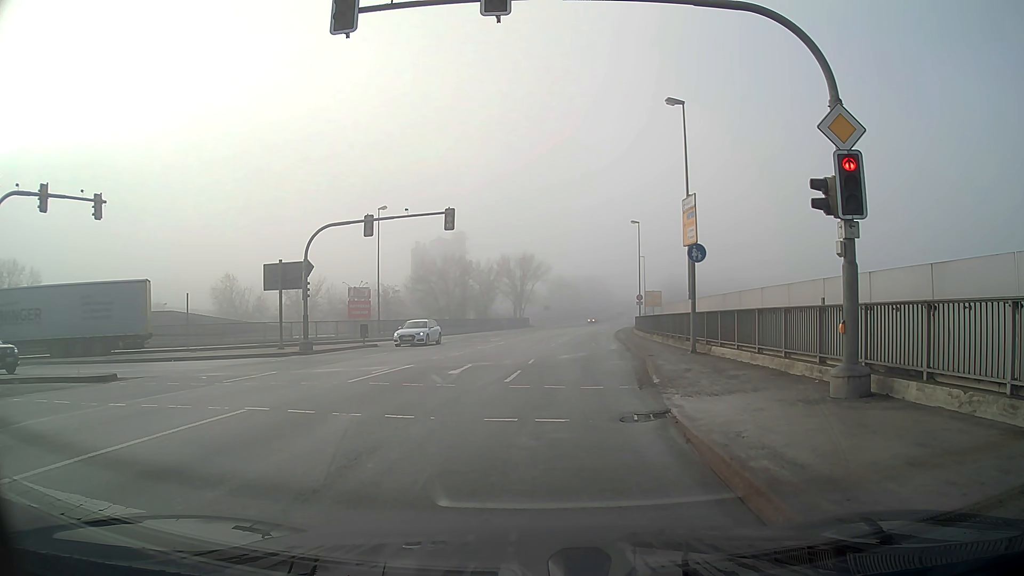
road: primary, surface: asphalt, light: Day
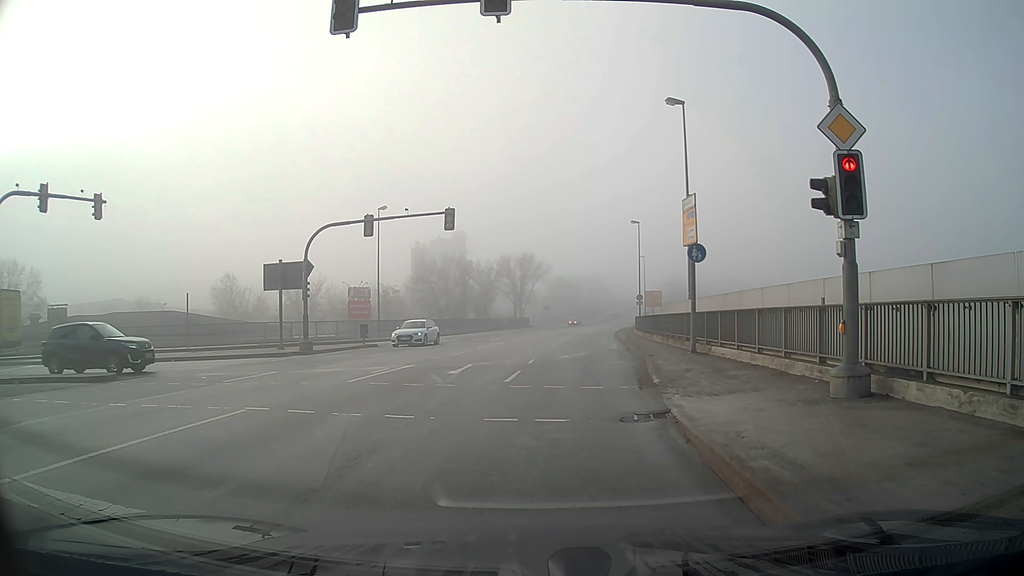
(0.0, 0.0) m; 0°
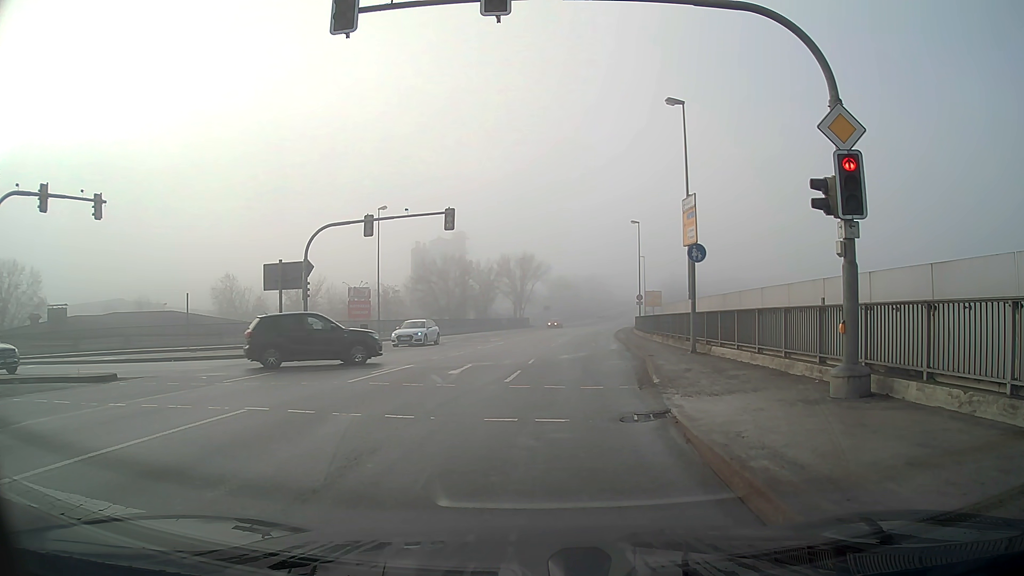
(0.0, 0.0) m; 0°
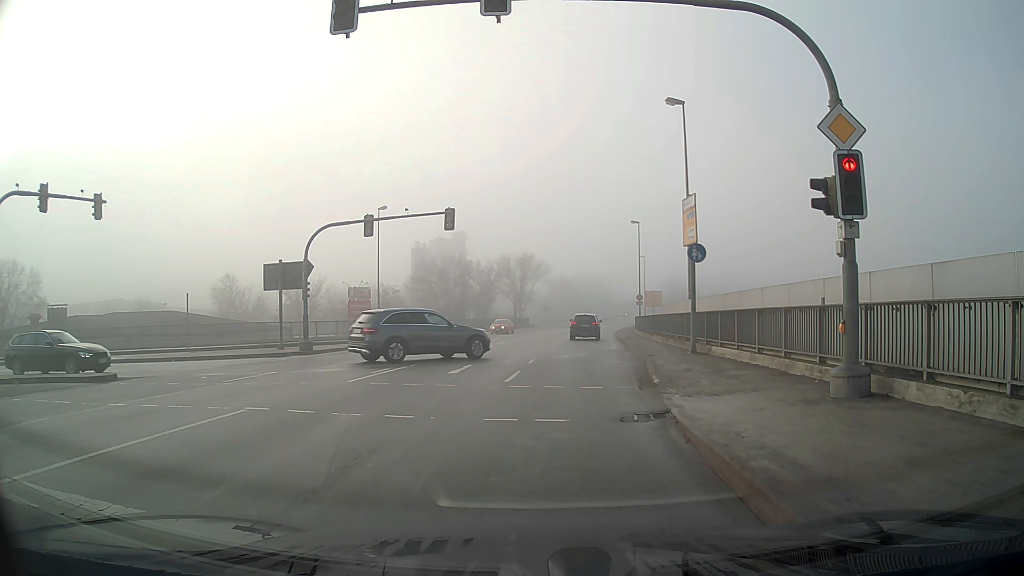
(0.0, 0.0) m; 0°
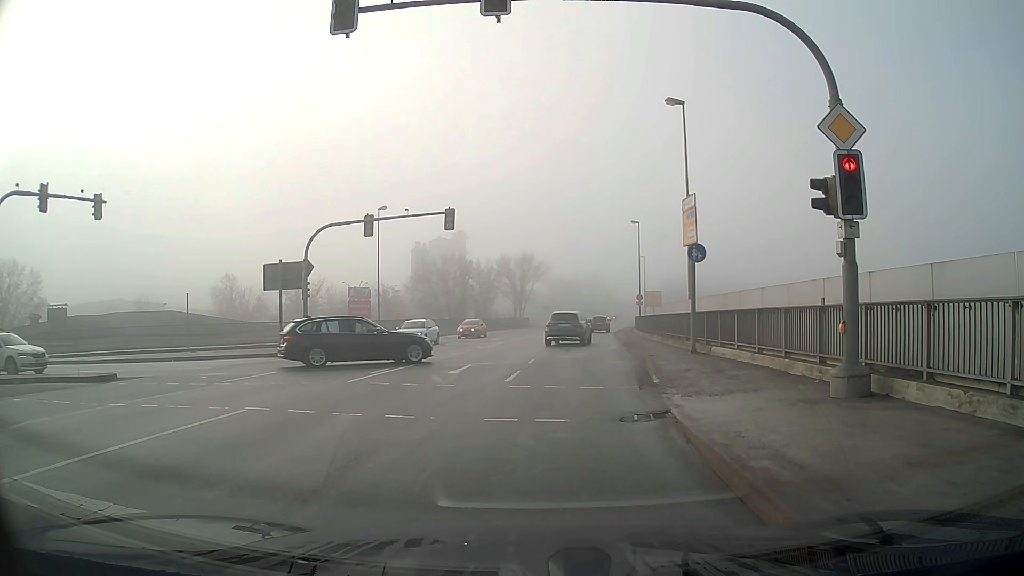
(0.0, 0.0) m; 0°
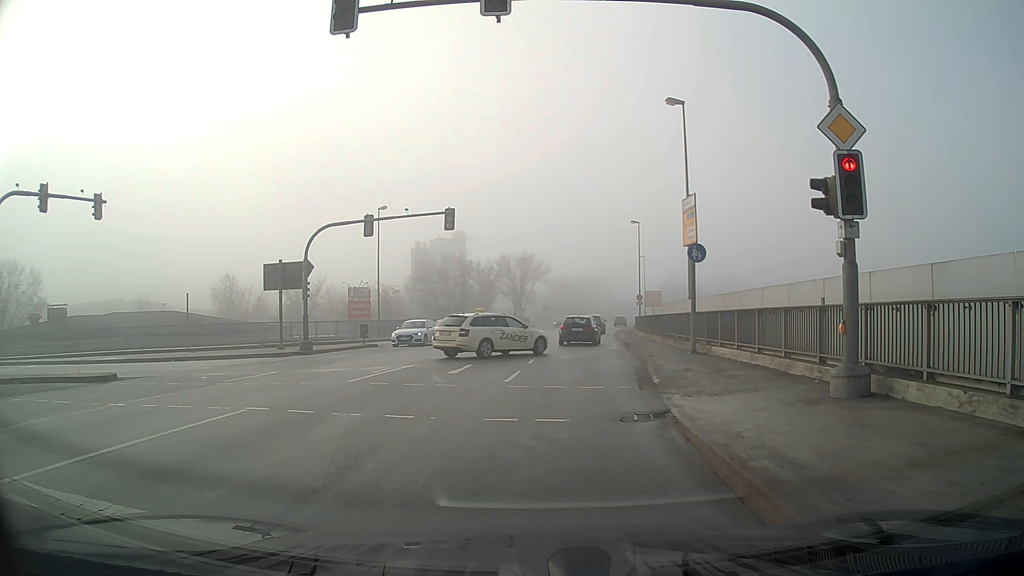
(0.0, 0.0) m; 0°
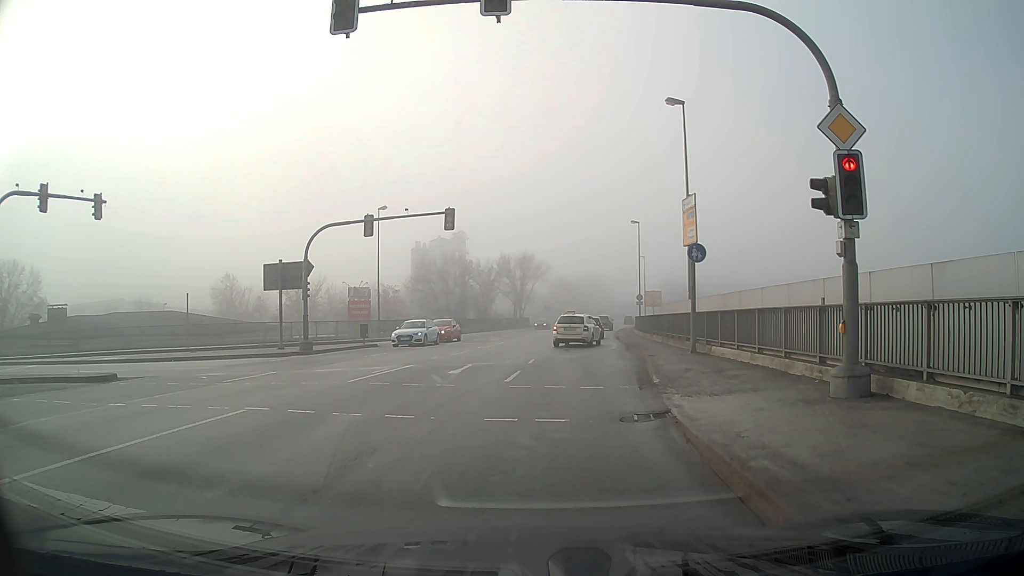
(0.0, 0.0) m; 0°
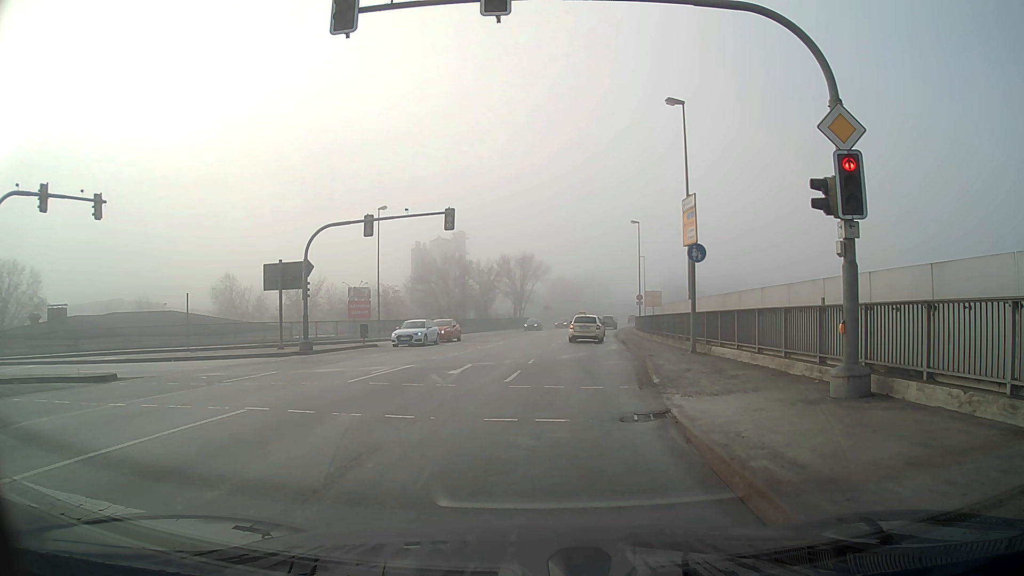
(0.0, 0.0) m; 0°
(0, +10) (+1, +20) (+2, +30) (+3, +40) (+5, +50) (+6, +60) (+8, +70) (+9, +79) (+11, +89) (+13, +99) m
